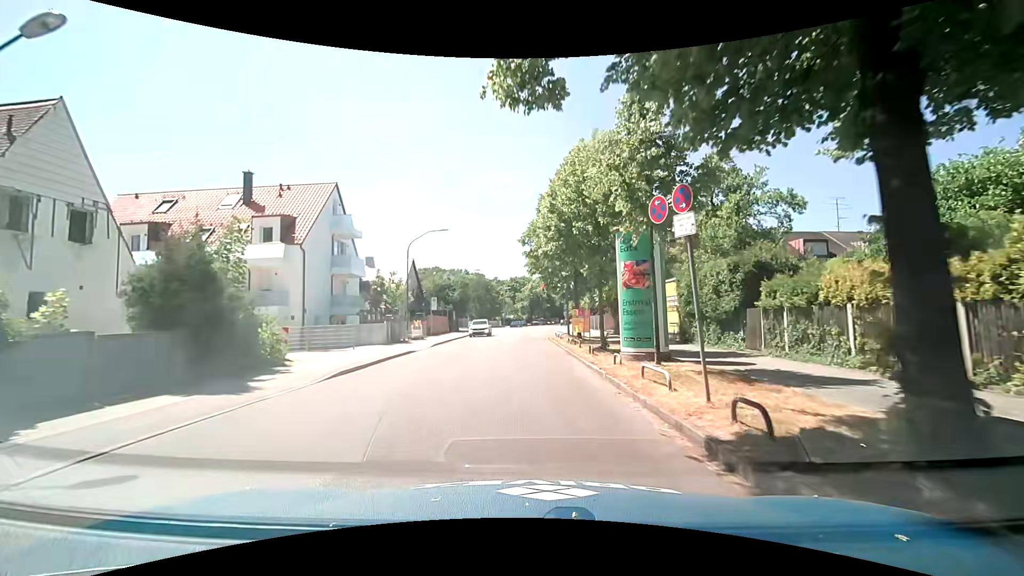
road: tertiary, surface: asphalt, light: Day
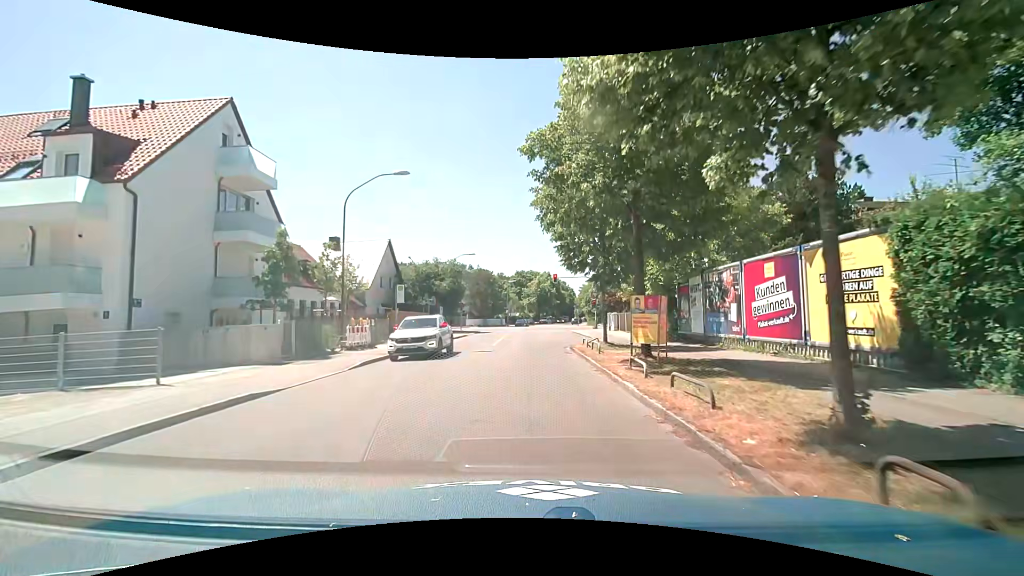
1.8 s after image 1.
(-0.2, +13.9) m; -1°
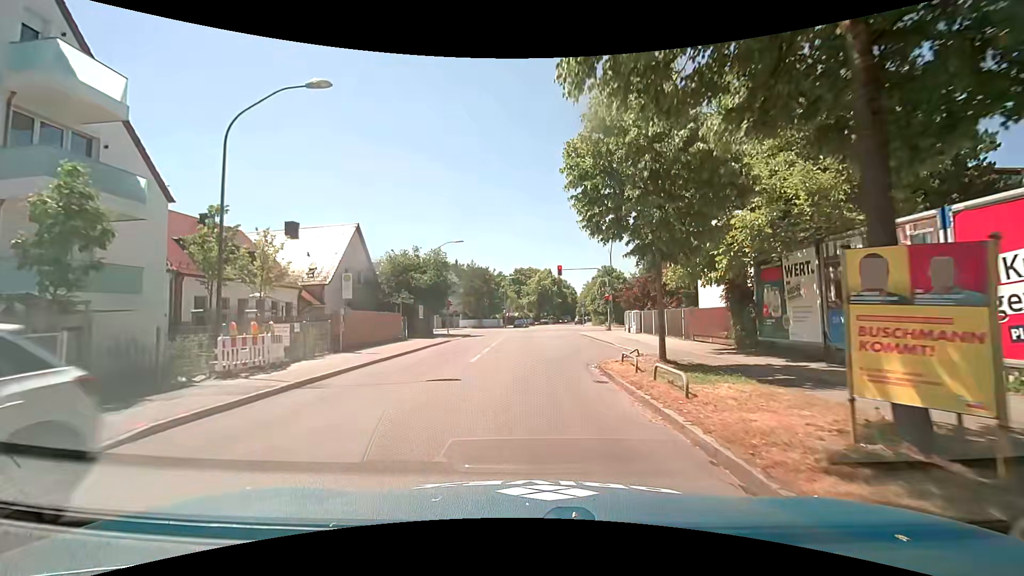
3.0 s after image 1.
(0.0, +8.9) m; 0°
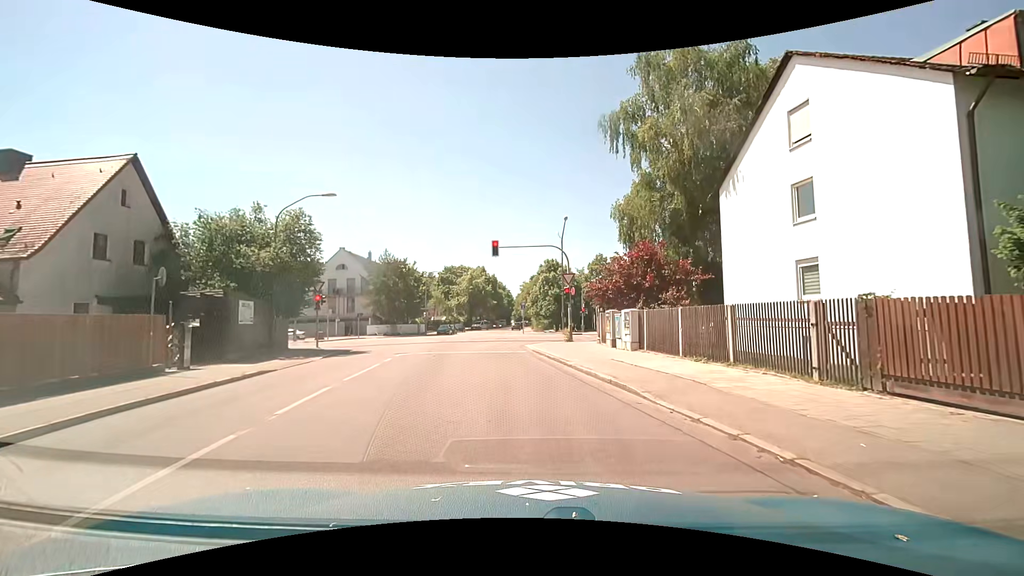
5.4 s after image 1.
(+0.6, +16.4) m; +7°
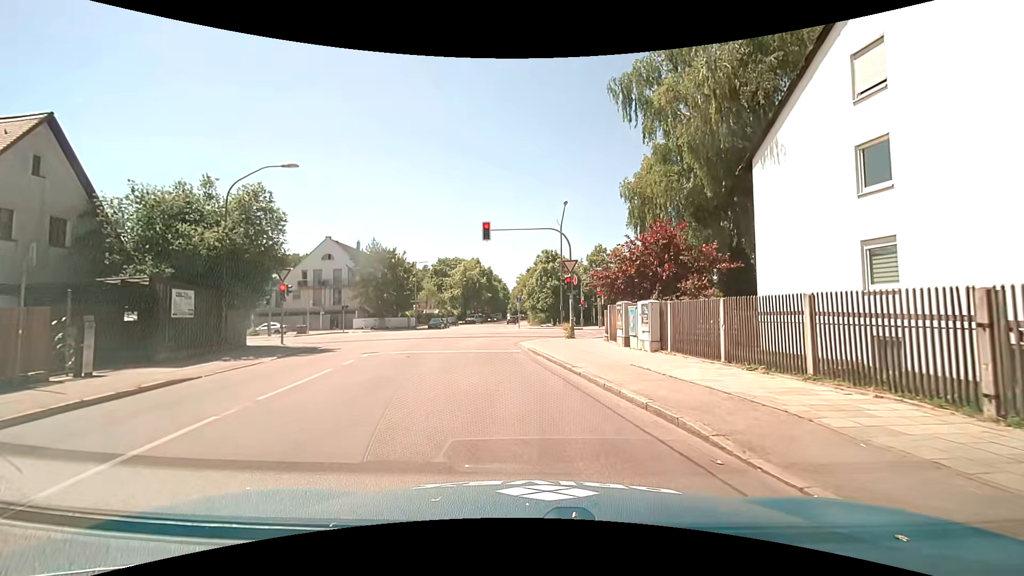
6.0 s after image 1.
(0.0, +3.6) m; +1°
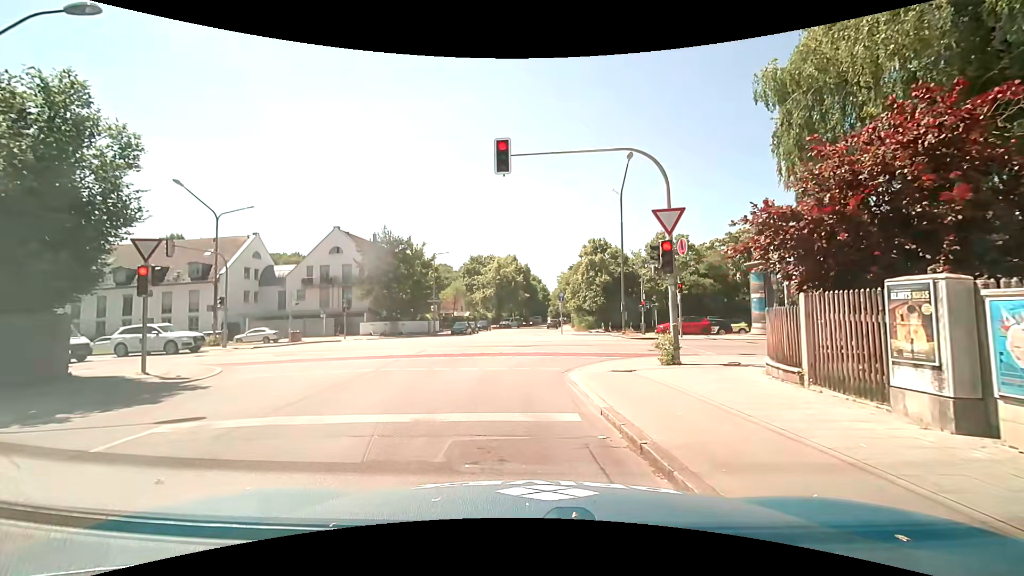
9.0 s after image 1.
(-0.5, +12.0) m; -4°
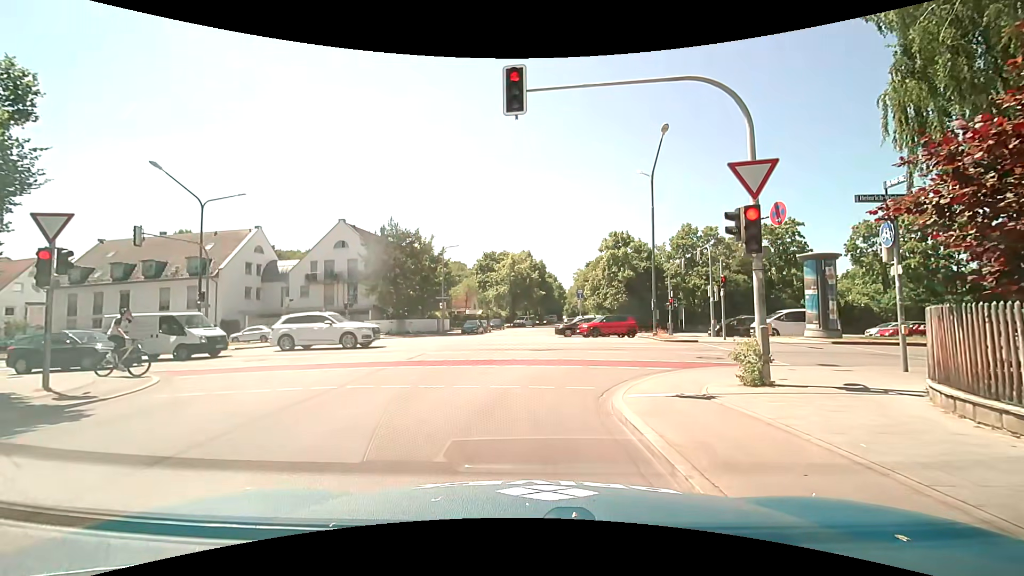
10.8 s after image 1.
(-0.2, +3.6) m; -3°
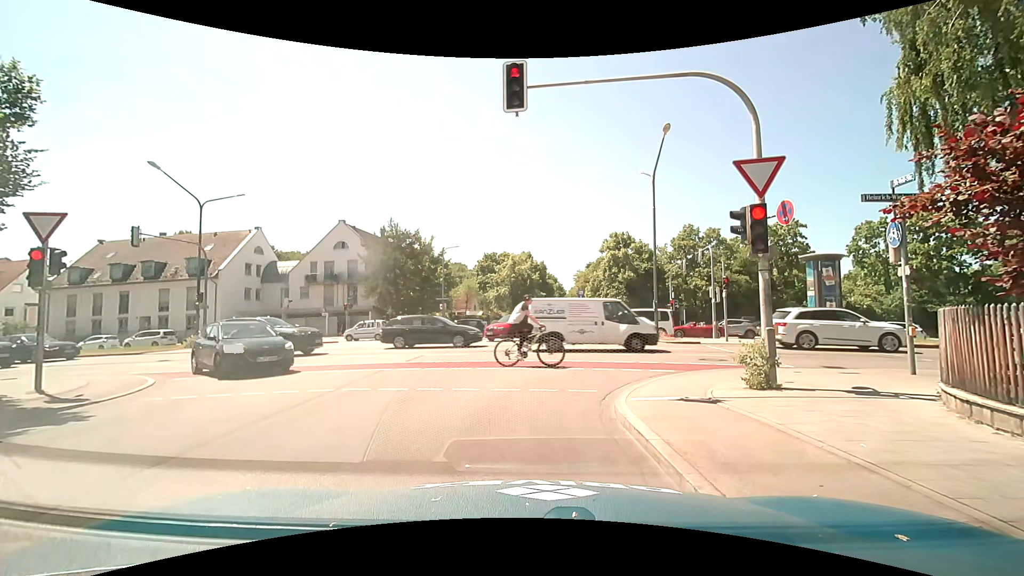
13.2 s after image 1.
(0.0, +0.3) m; 0°
(0, +10) (-1, +20) (-1, +30) (0, +40) (0, +50) (+1, +60) (+8, +66) (+18, +65) (+28, +64) (+38, +64) m
